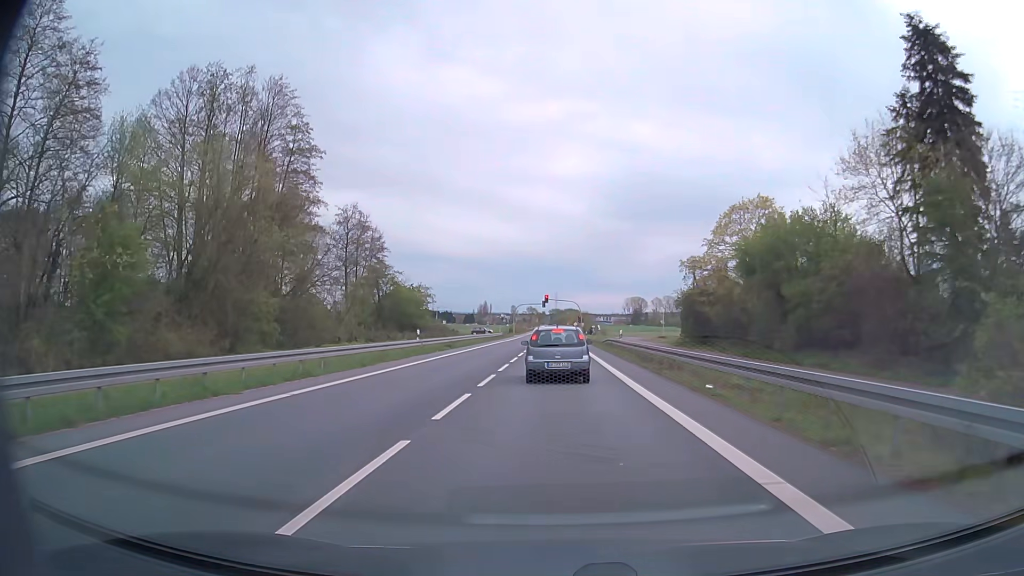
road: secondary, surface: asphalt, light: Day
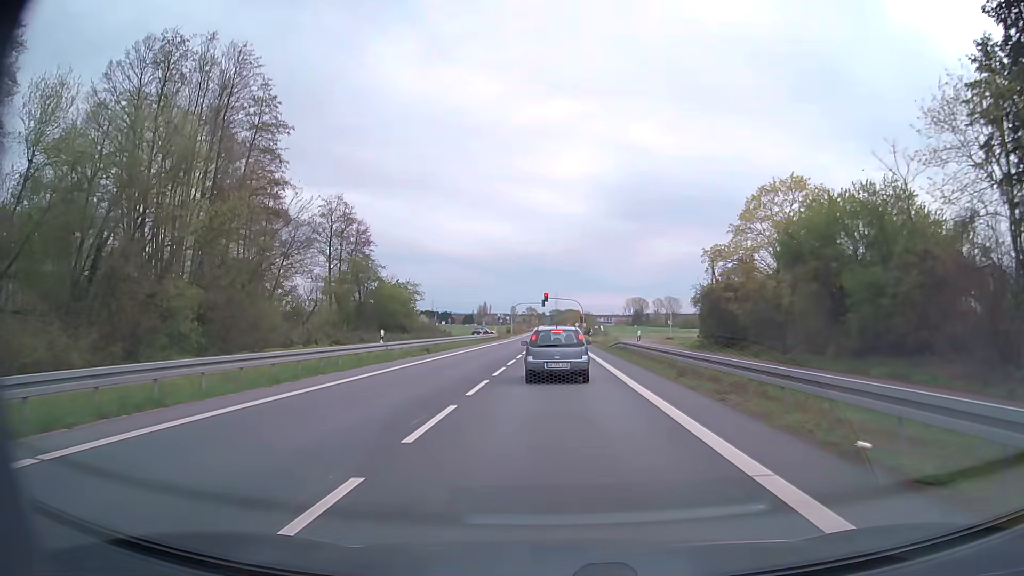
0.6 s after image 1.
(0.0, +8.1) m; 0°
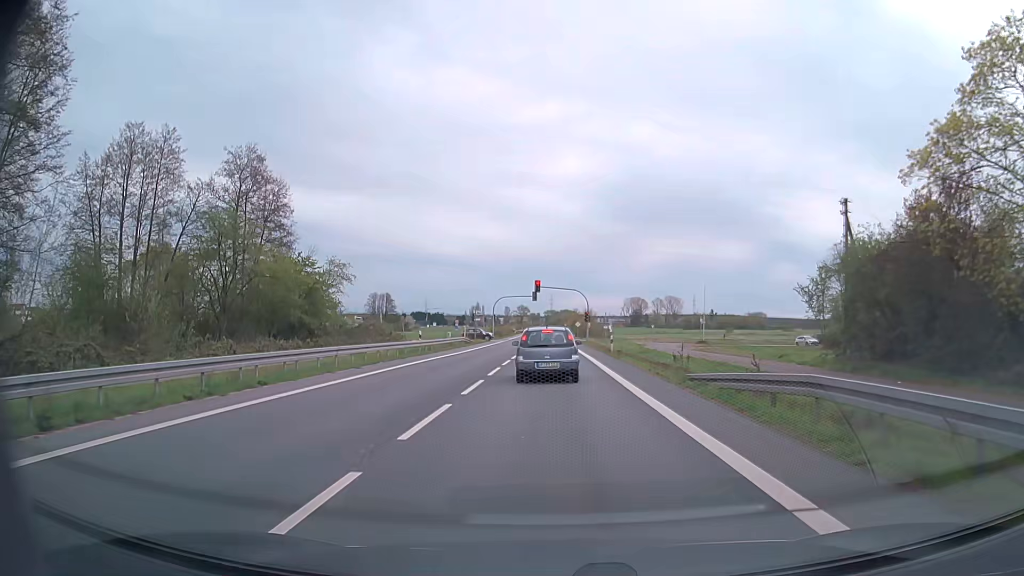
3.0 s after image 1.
(+0.2, +29.6) m; +1°
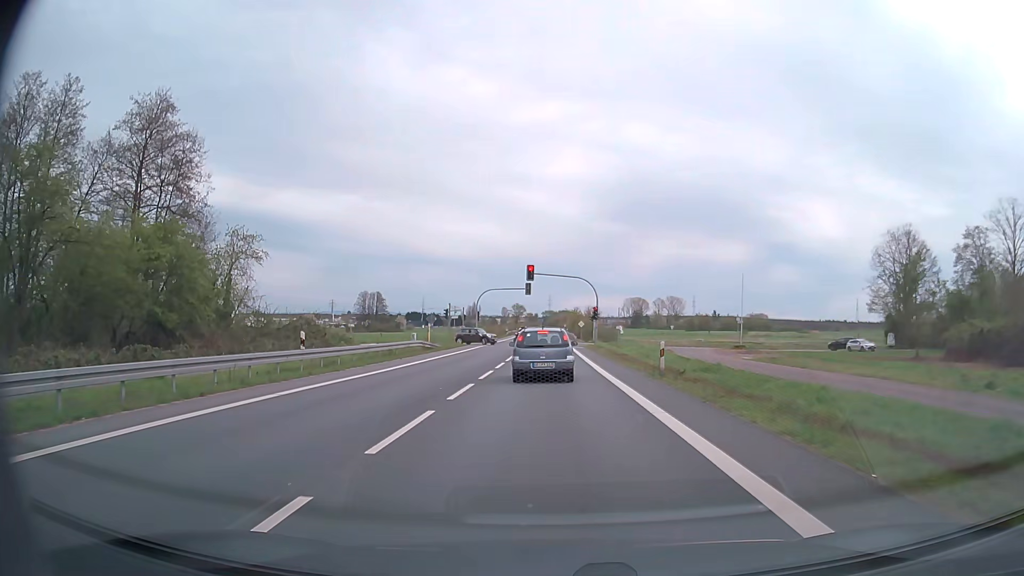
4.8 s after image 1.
(0.0, +18.9) m; 0°
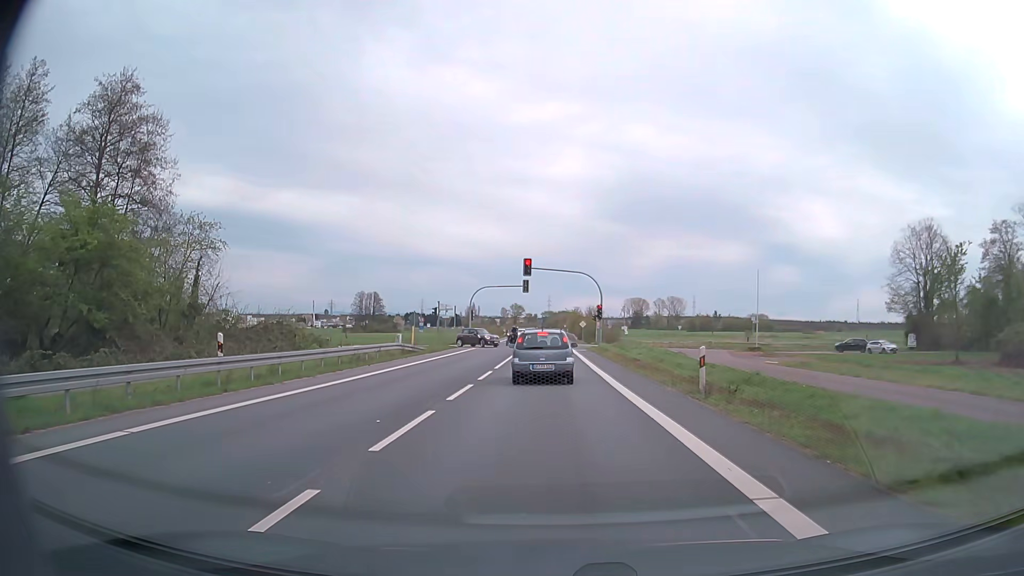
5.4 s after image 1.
(0.0, +5.7) m; 0°
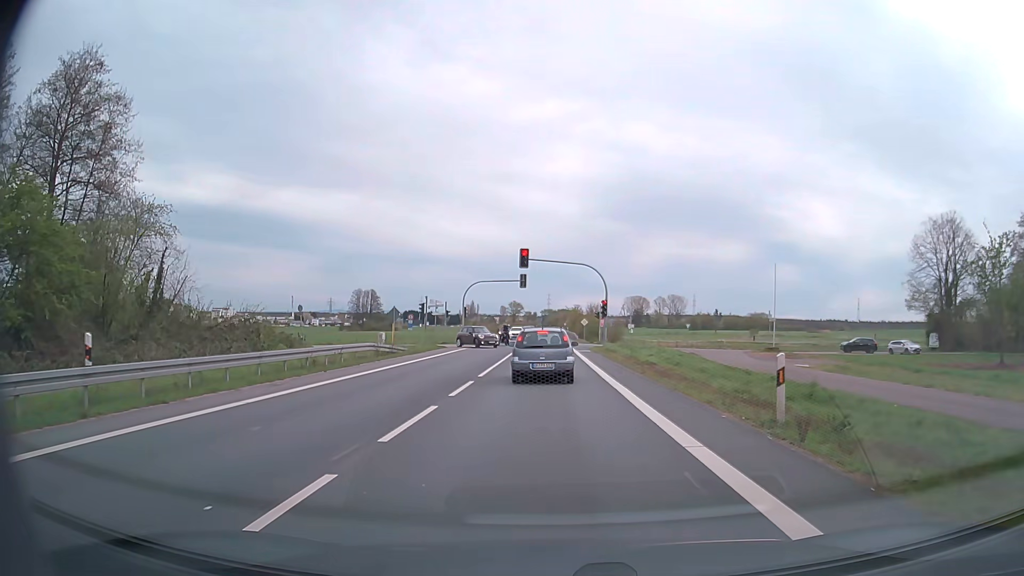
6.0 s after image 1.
(0.0, +5.3) m; 0°
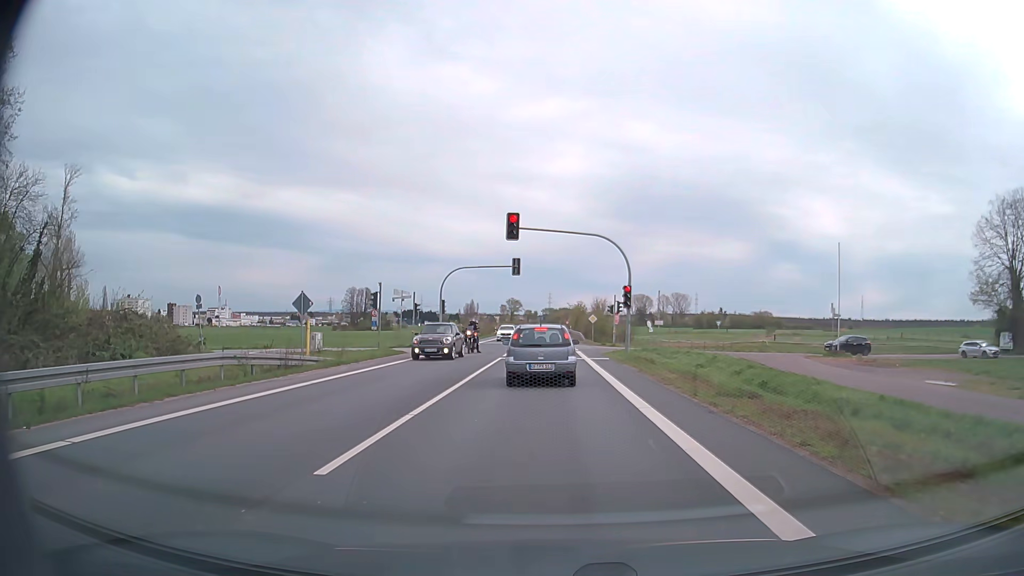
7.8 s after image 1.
(-0.1, +13.9) m; 0°
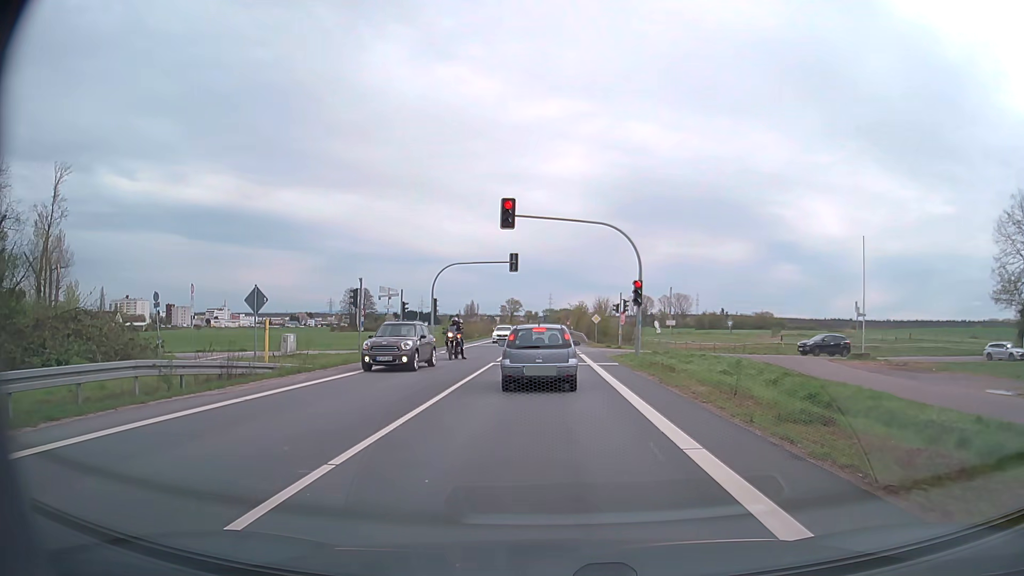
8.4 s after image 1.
(0.0, +3.9) m; 0°
(0, +10) (0, +20) (0, +30) (0, +40) (0, +50) (-1, +60) (-1, +70) (-1, +80) (-1, +90) (-1, +100) m
